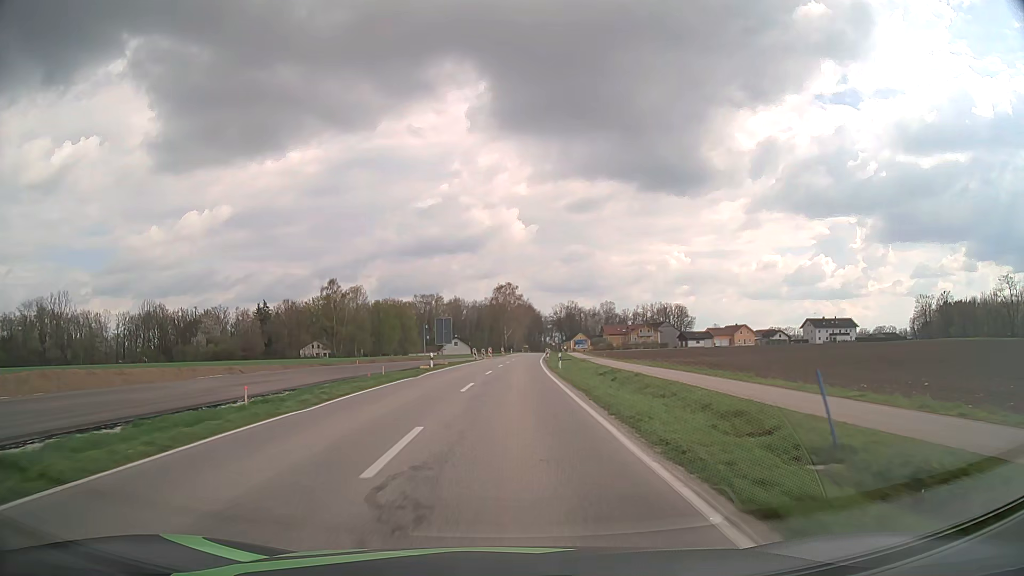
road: tertiary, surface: asphalt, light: Day
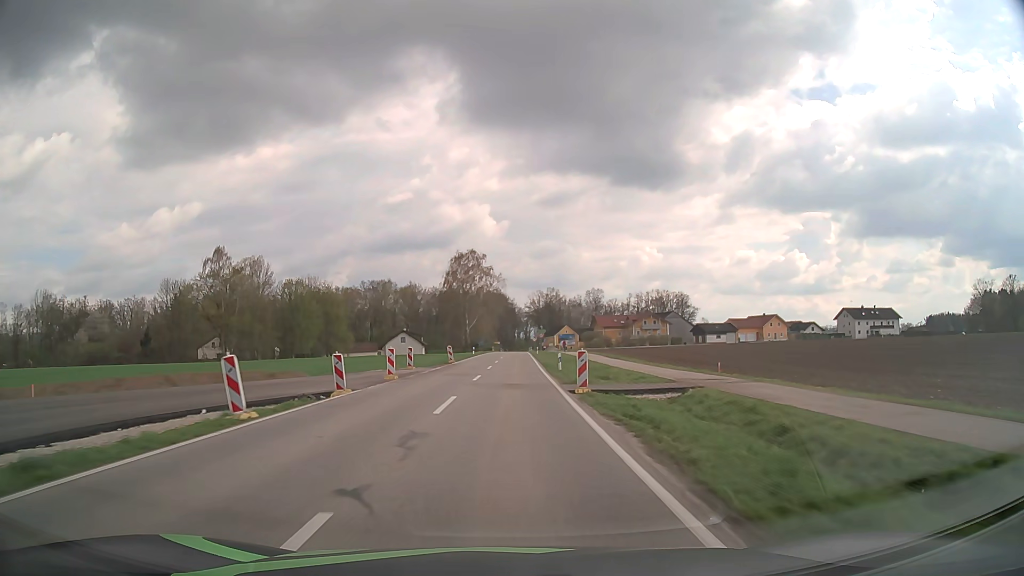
(+1.4, +54.4) m; +3°
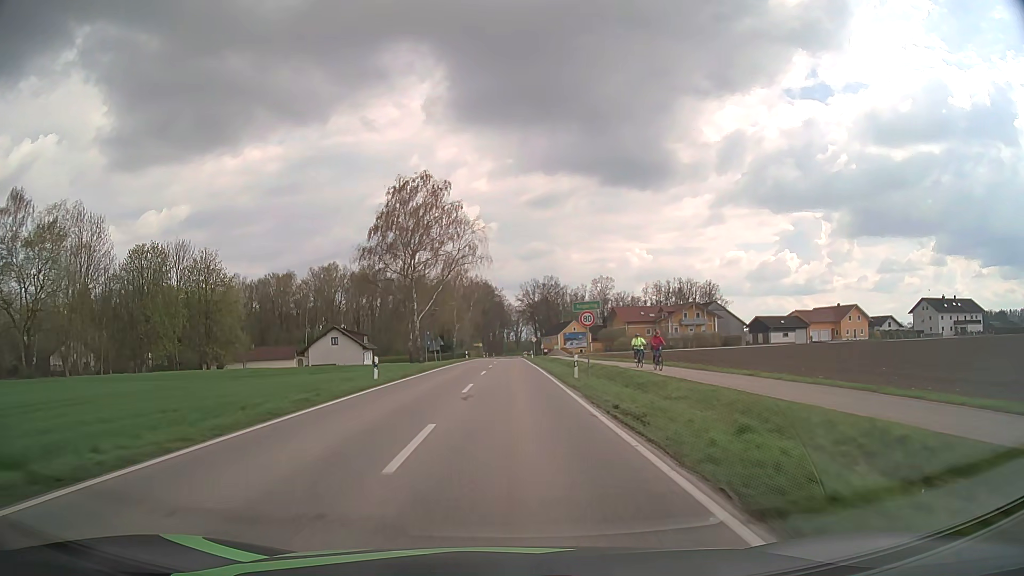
(+0.6, +54.2) m; +1°
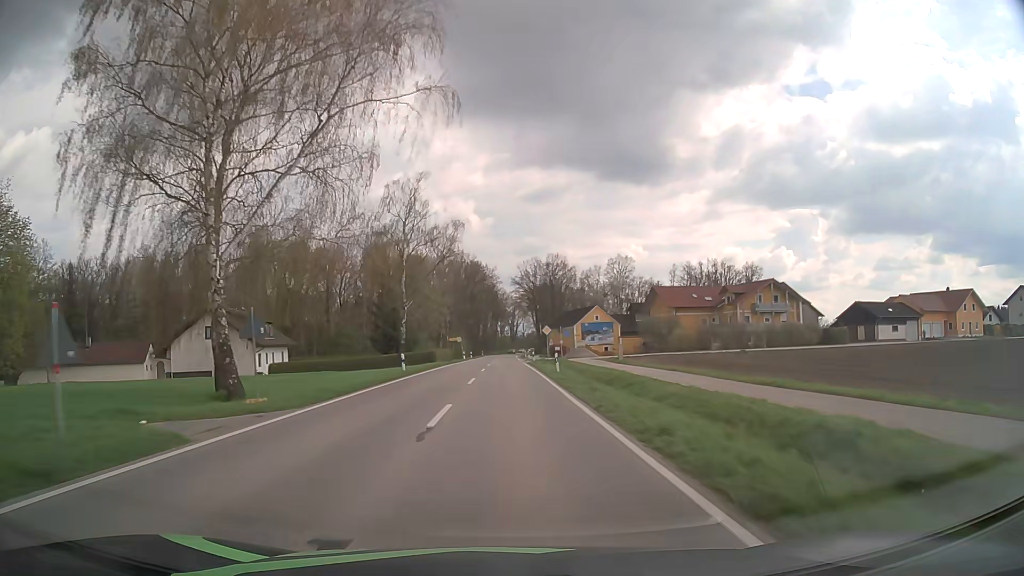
(+0.2, +44.0) m; +1°
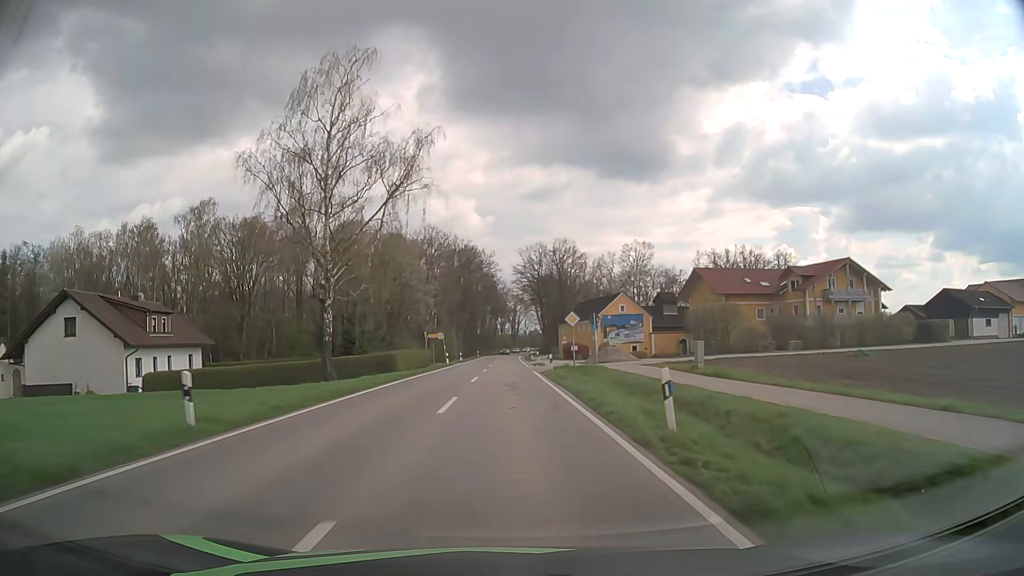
(0.0, +22.5) m; 0°
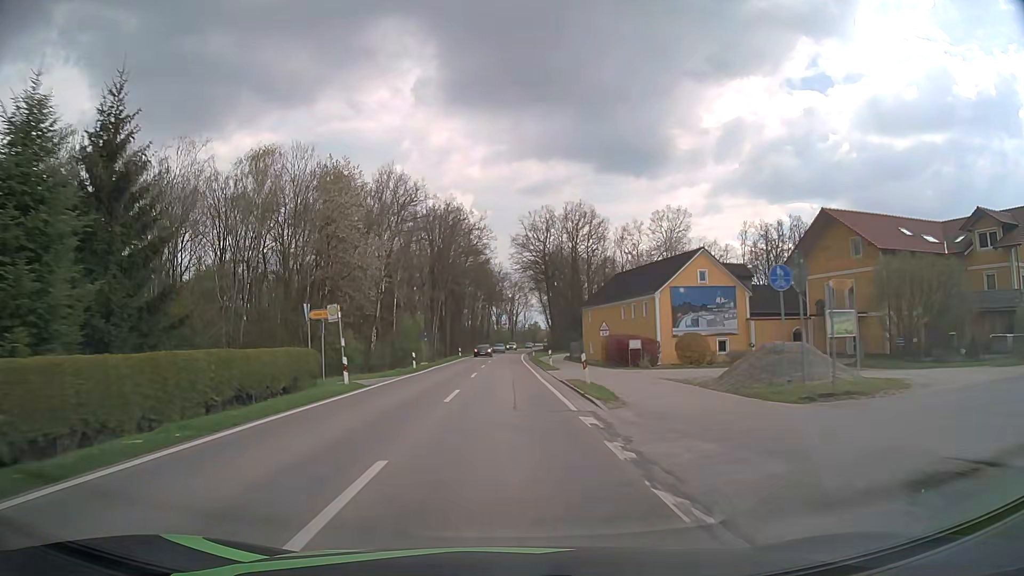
(0.0, +34.5) m; 0°
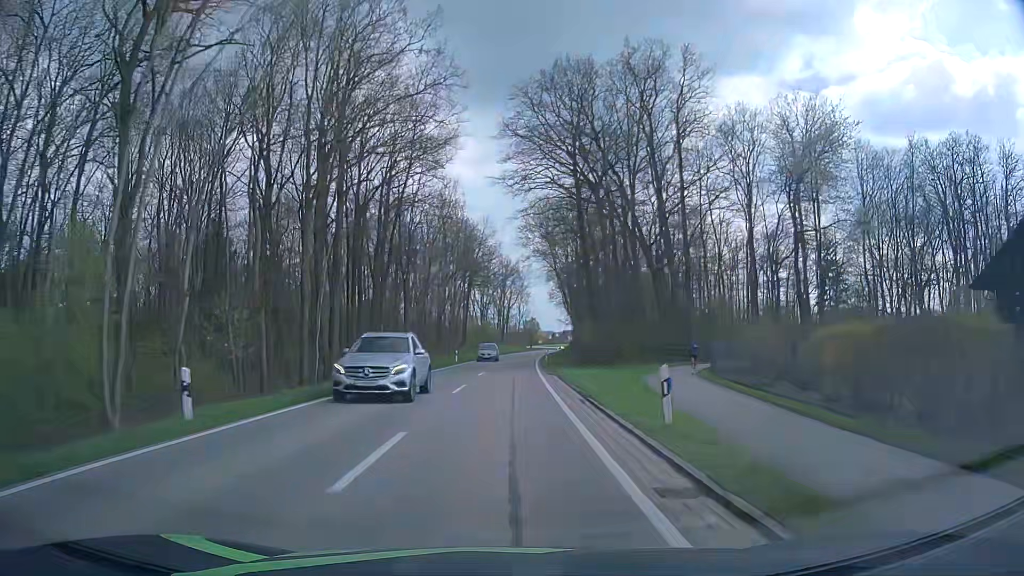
(+0.2, +59.7) m; +1°
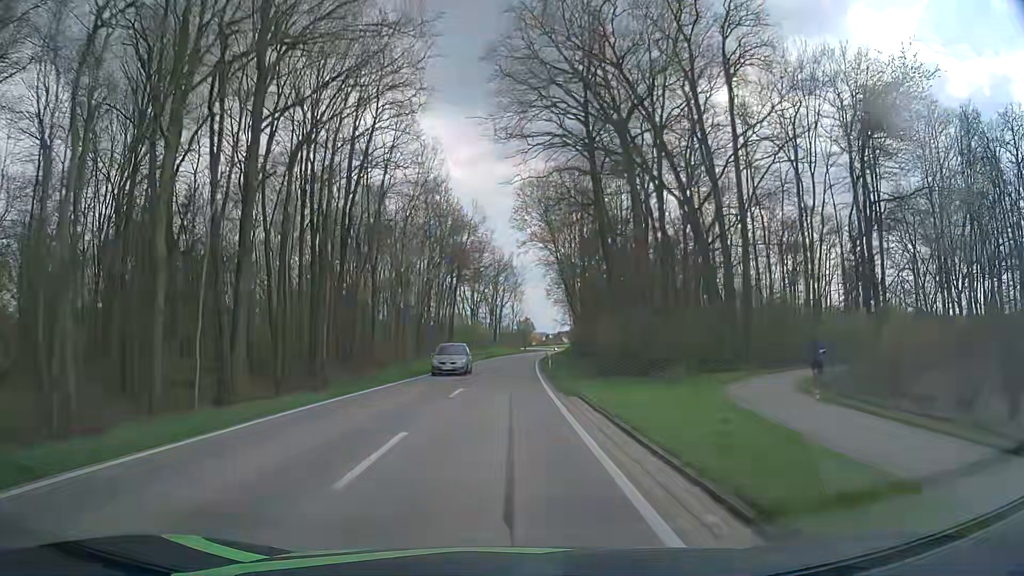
(0.0, +12.2) m; 0°
(0, +10) (0, +20) (0, +30) (0, +40) (+1, +50) (+1, +60) (+2, +70) (+2, +80) (+3, +90) (+4, +100) m
